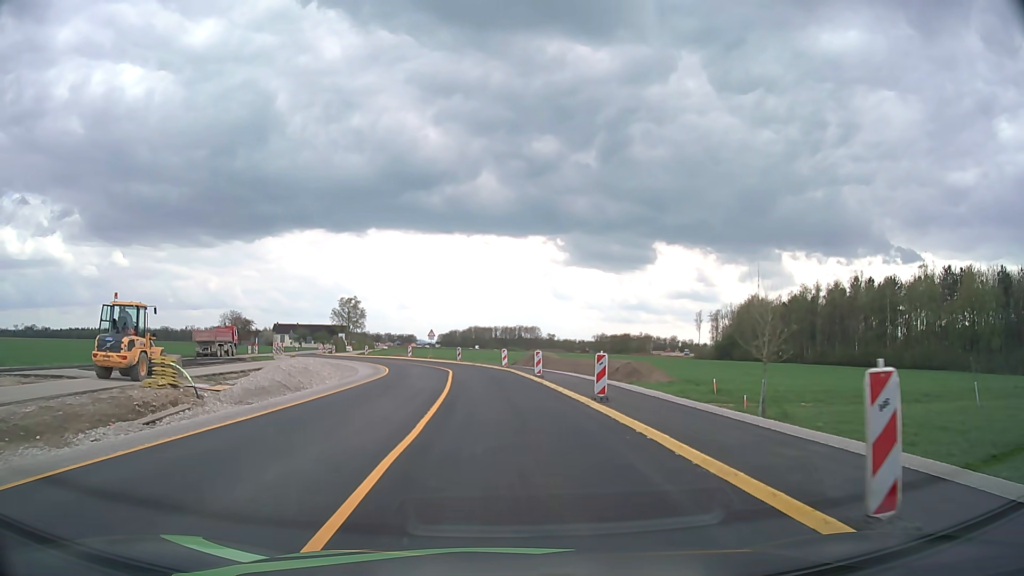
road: tertiary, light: Day
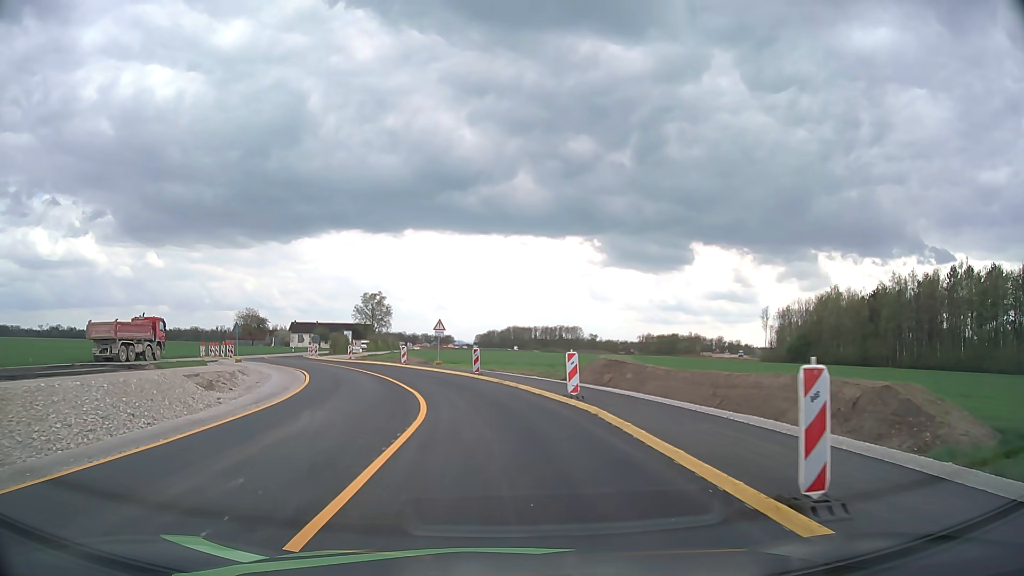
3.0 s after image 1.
(-0.6, +25.3) m; -3°
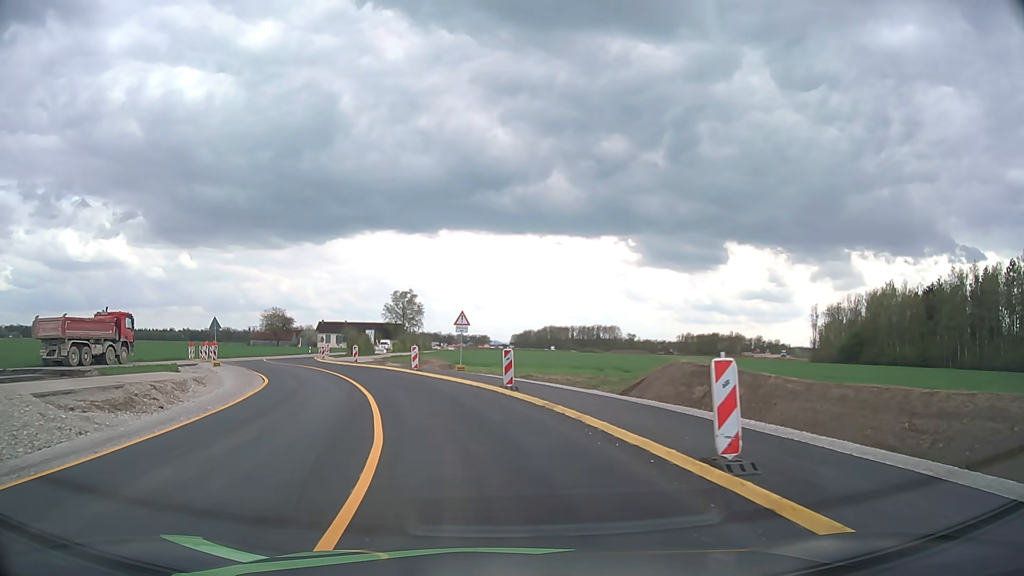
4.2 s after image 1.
(-0.2, +10.0) m; -3°
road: service
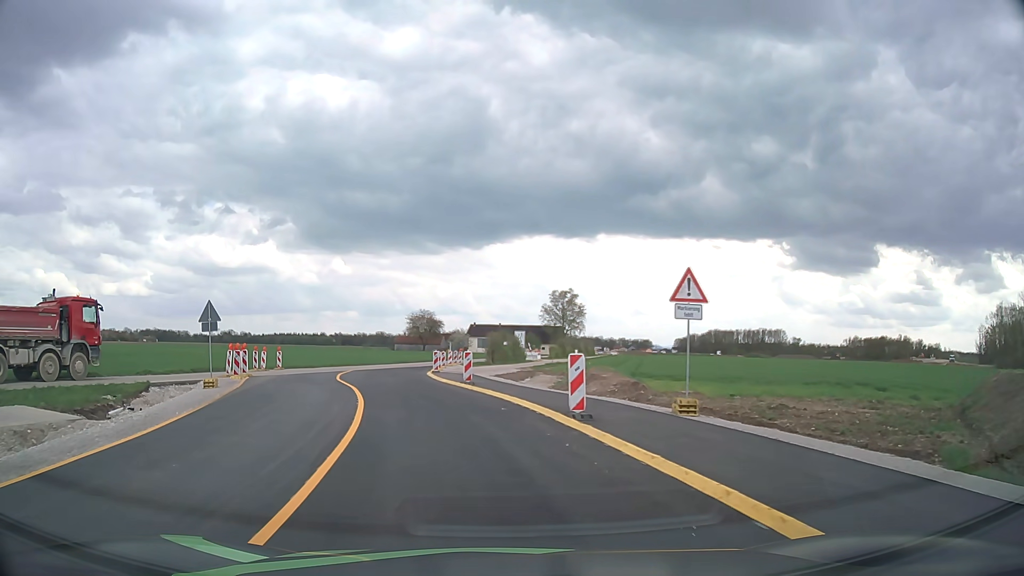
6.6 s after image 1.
(-2.2, +19.5) m; -13°
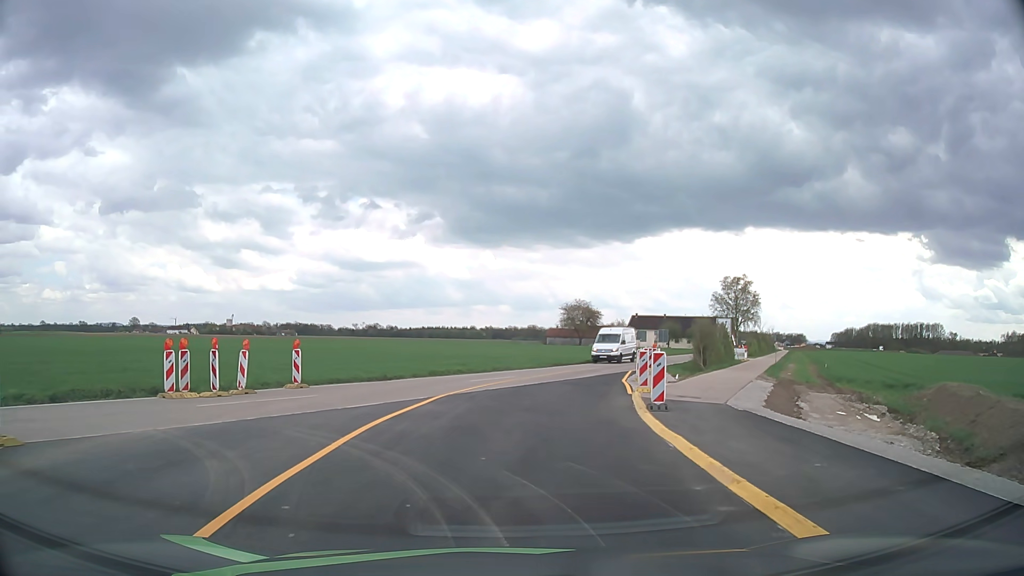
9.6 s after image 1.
(-3.6, +23.8) m; -13°
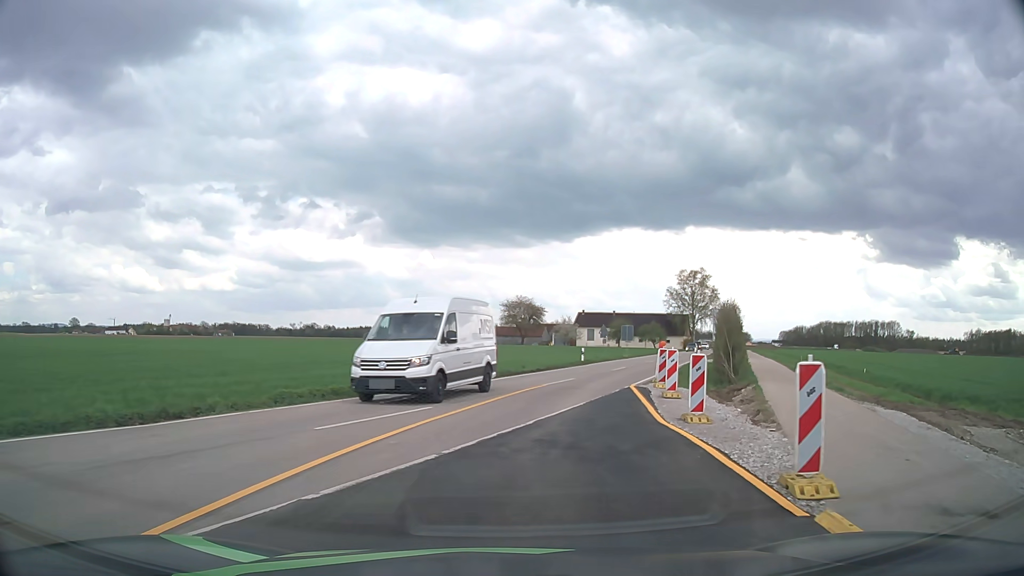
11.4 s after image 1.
(+0.5, +14.1) m; +5°
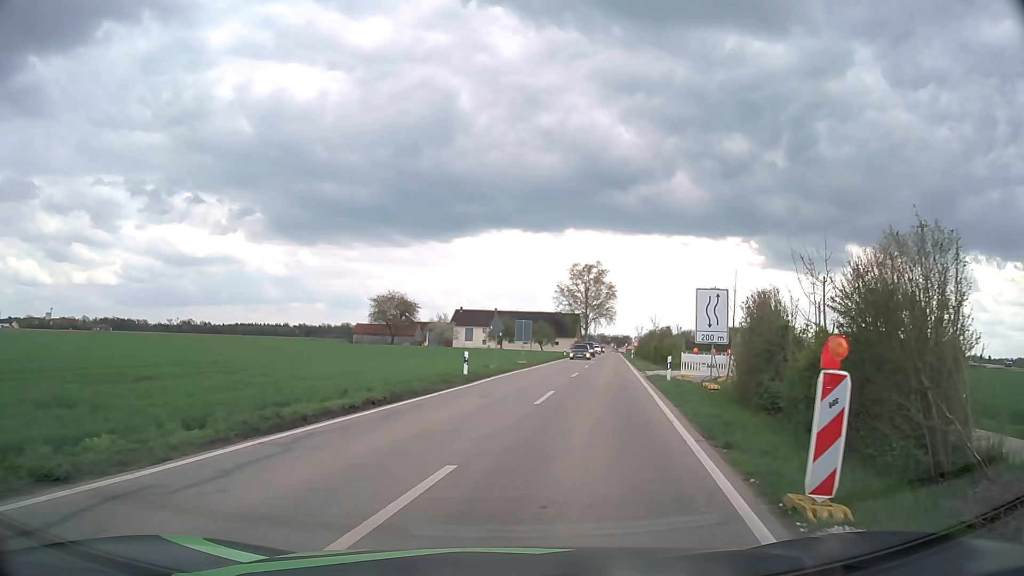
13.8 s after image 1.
(+1.6, +18.8) m; +10°
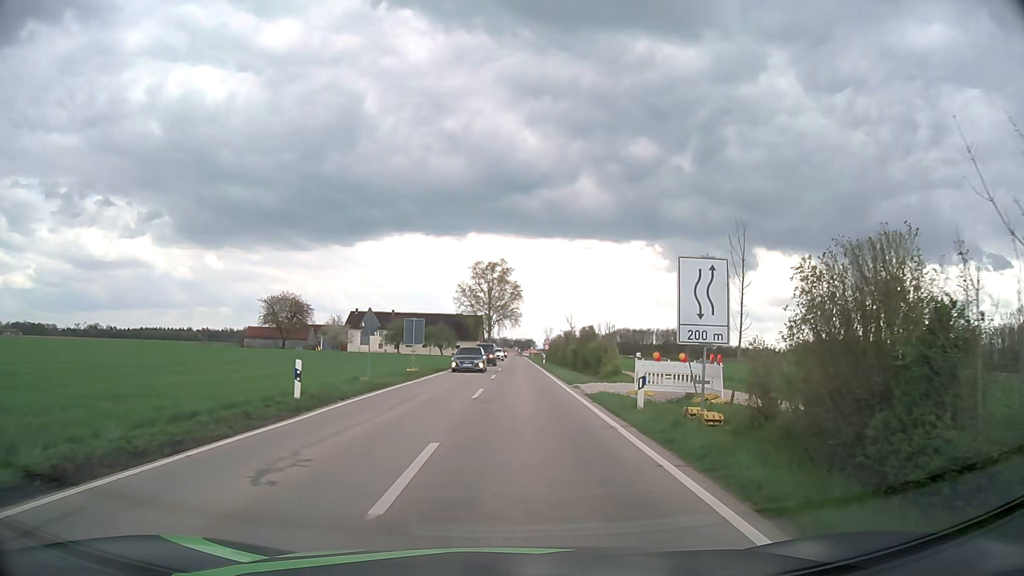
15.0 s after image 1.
(+0.8, +10.0) m; +8°
(0, +10) (+1, +20) (+1, +30) (+1, +40) (+1, +50) (+2, +60) (+2, +70) (+2, +80) (+2, +90) (+2, +100) m
